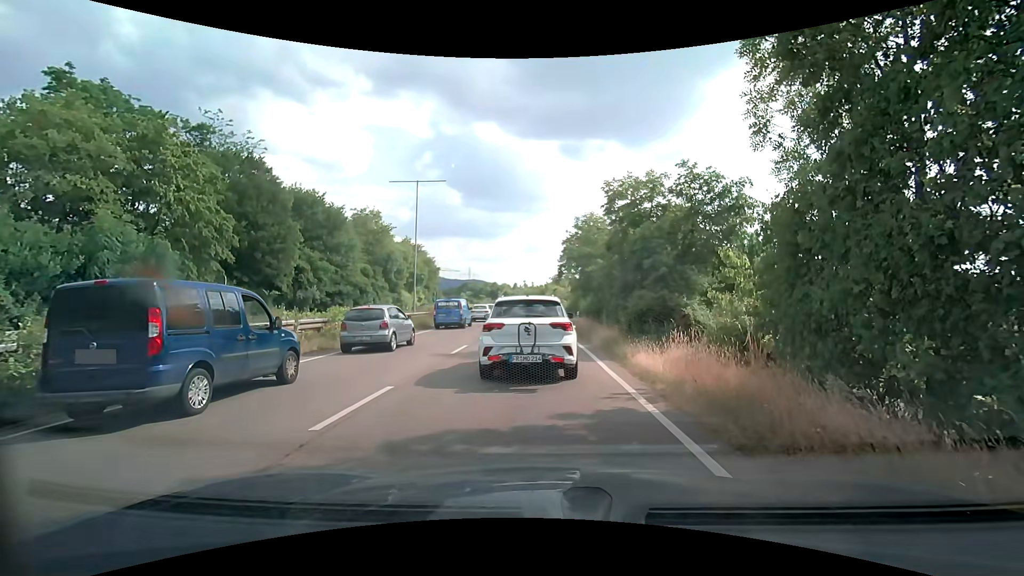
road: trunk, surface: asphalt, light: Day
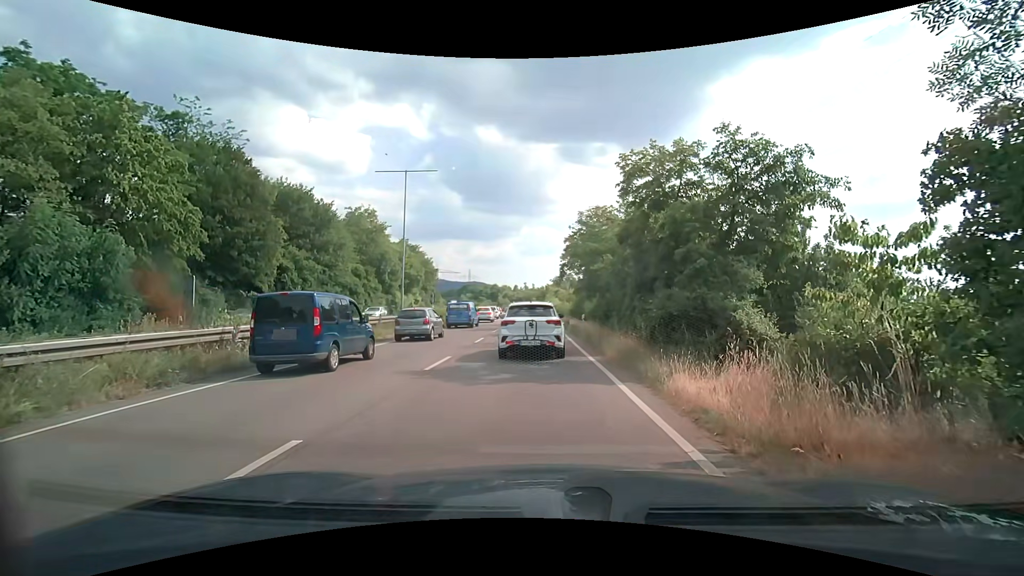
(0.0, +3.4) m; +1°
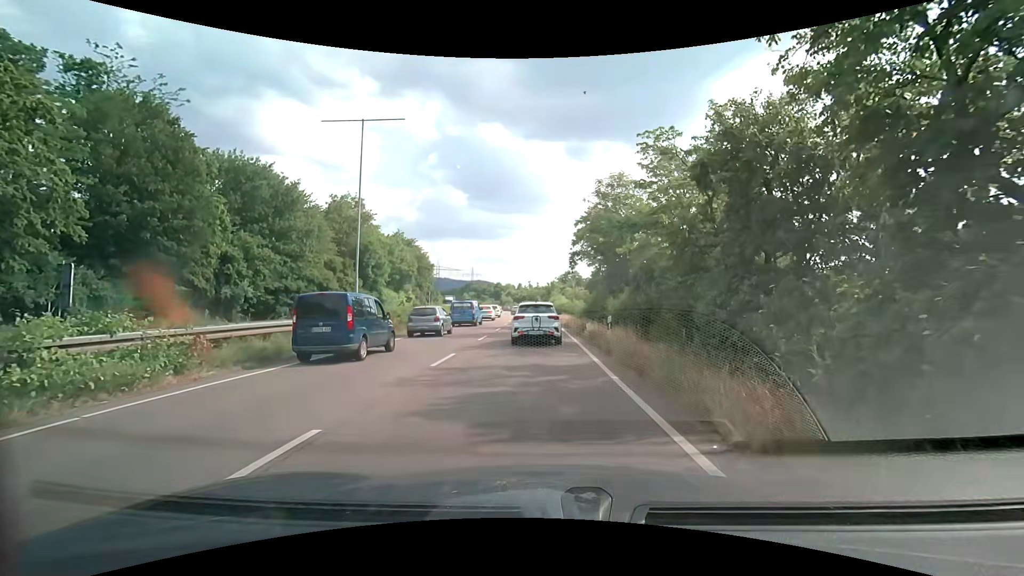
(0.0, +8.9) m; -1°
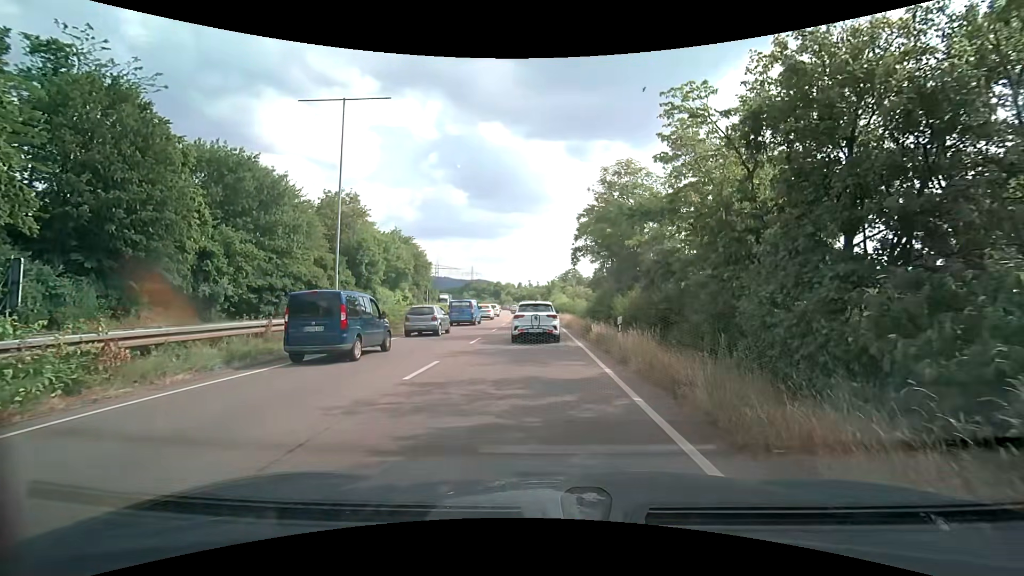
(0.0, +2.3) m; 0°
(0, +10) (0, +20) (0, +30) (0, +40) (0, +50) (-1, +60) (-1, +70) (-2, +80) (-2, +90) (-3, +100) m
